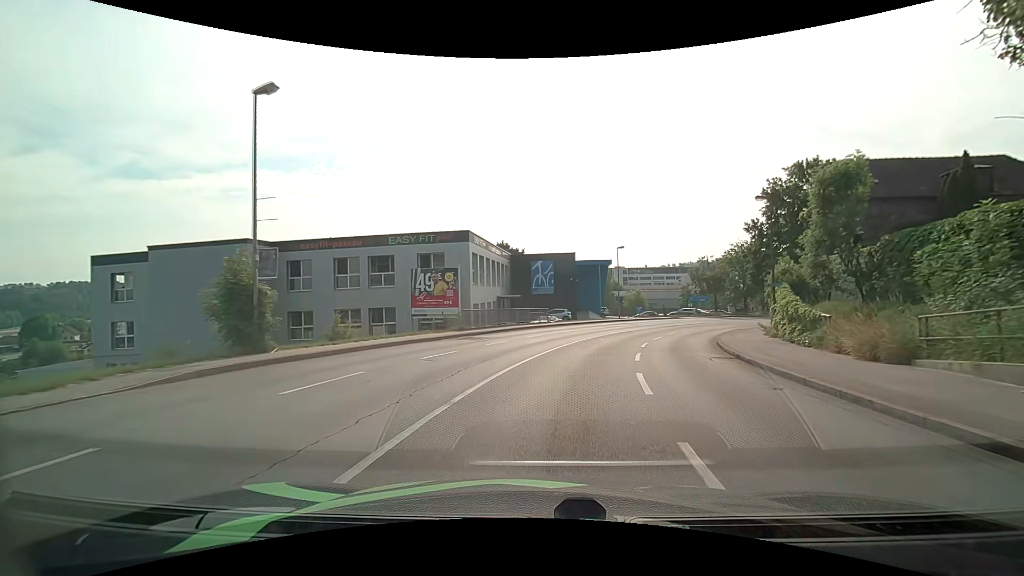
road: tertiary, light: Day
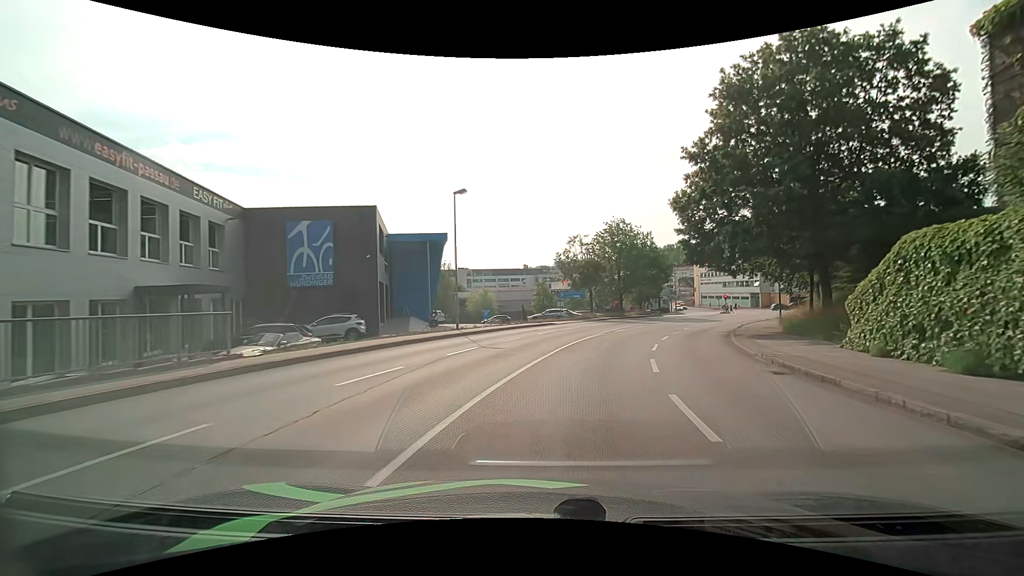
(+4.2, +27.2) m; +18°
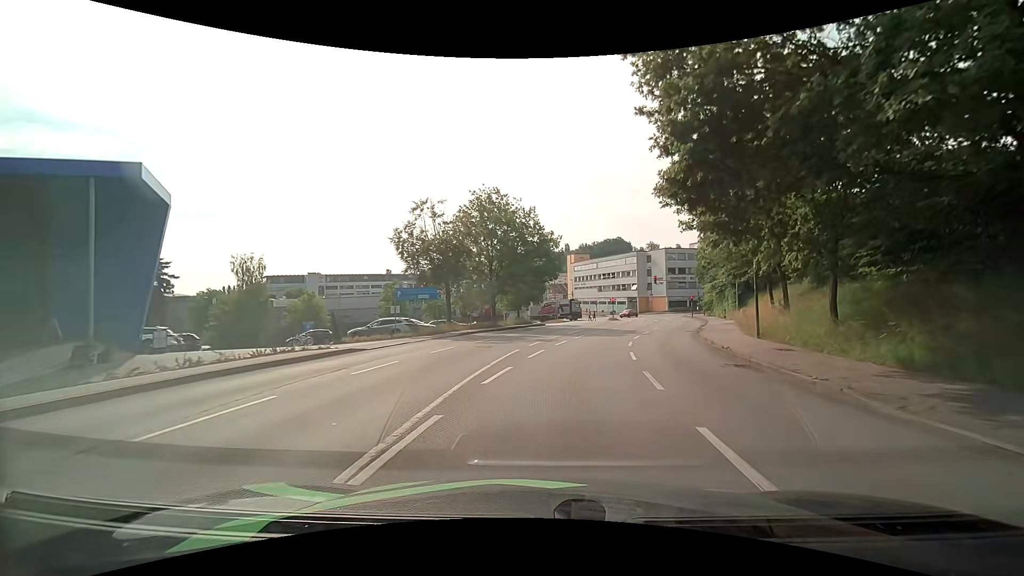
(+2.4, +20.3) m; +14°
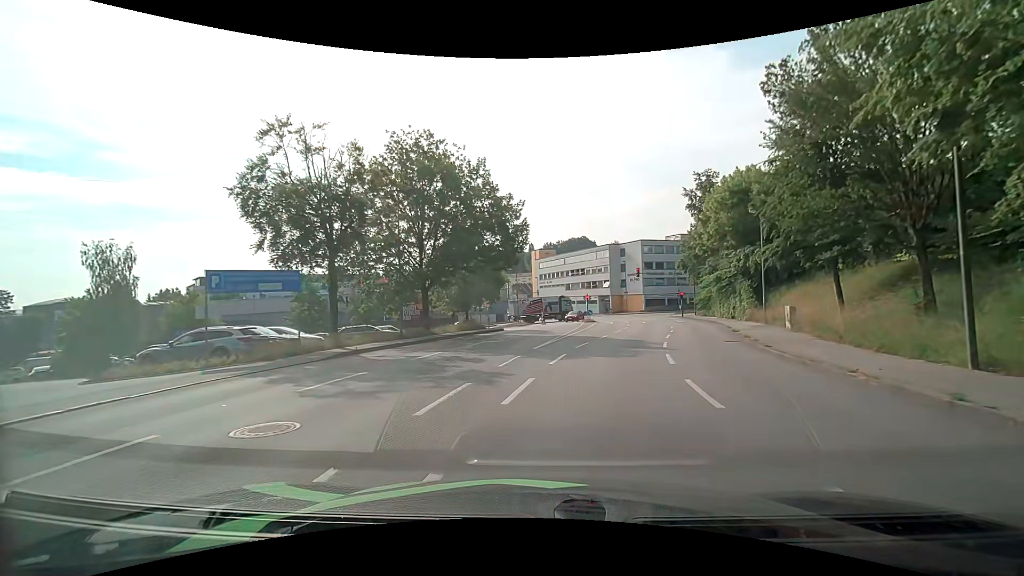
(+0.6, +14.2) m; +5°
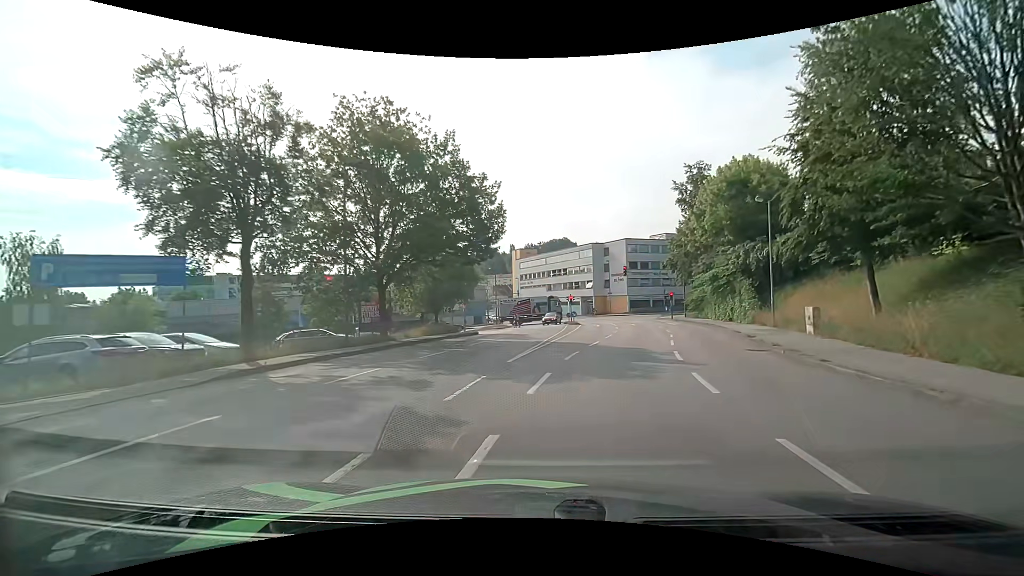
(0.0, +4.7) m; +2°
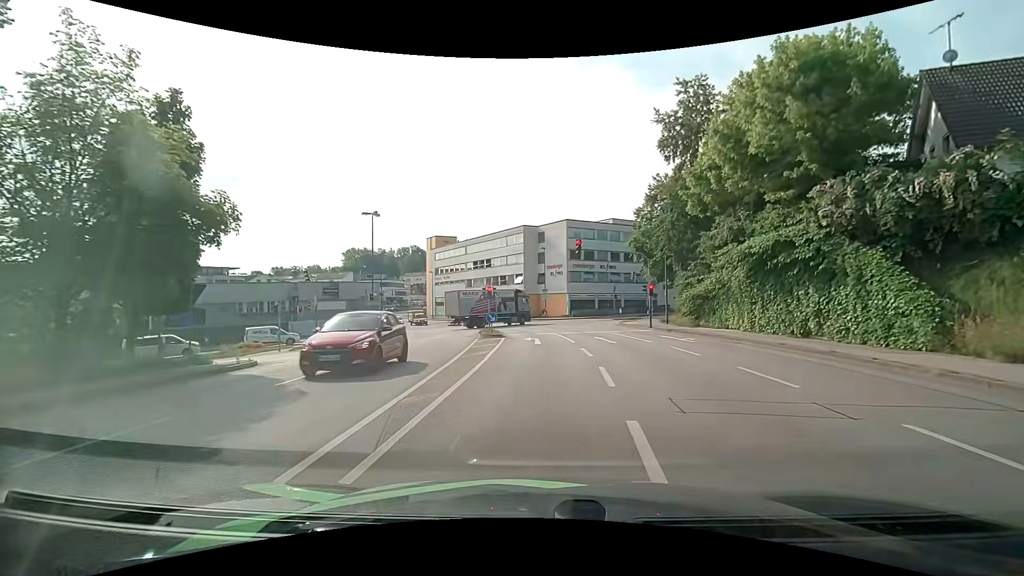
(+1.7, +23.1) m; +8°
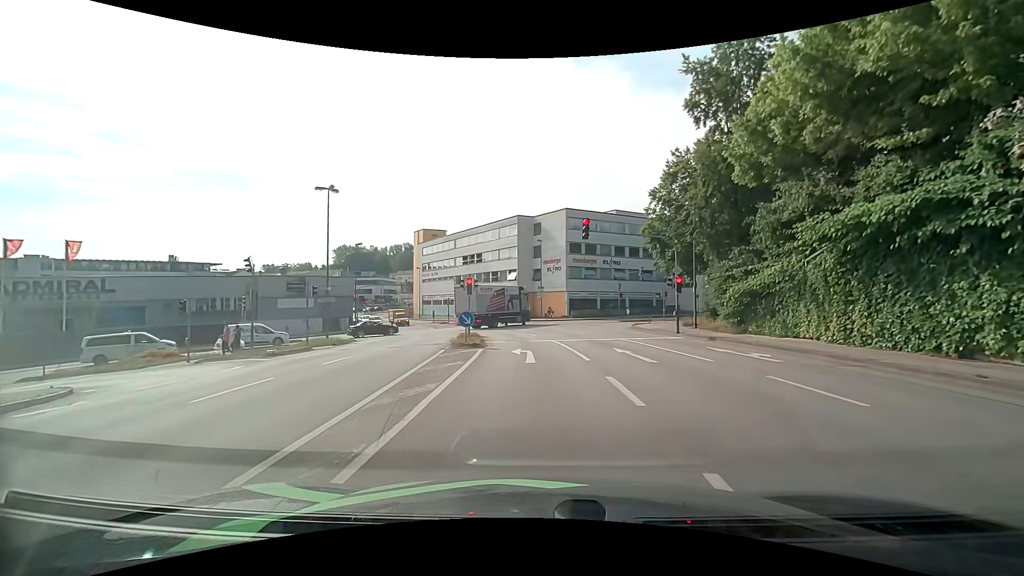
(+0.1, +7.8) m; +1°
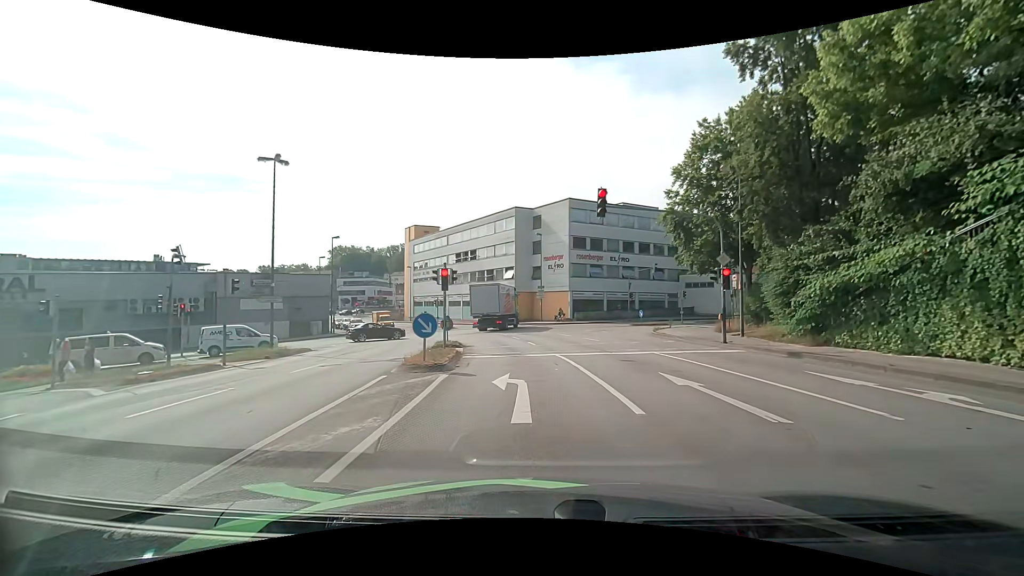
(0.0, +6.7) m; +1°
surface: asphalt
(0, +10) (-1, +20) (-3, +30) (-7, +39) (-16, +40) (-25, +35) (-33, +29) (-41, +23) (-49, +17) (-57, +11) m
